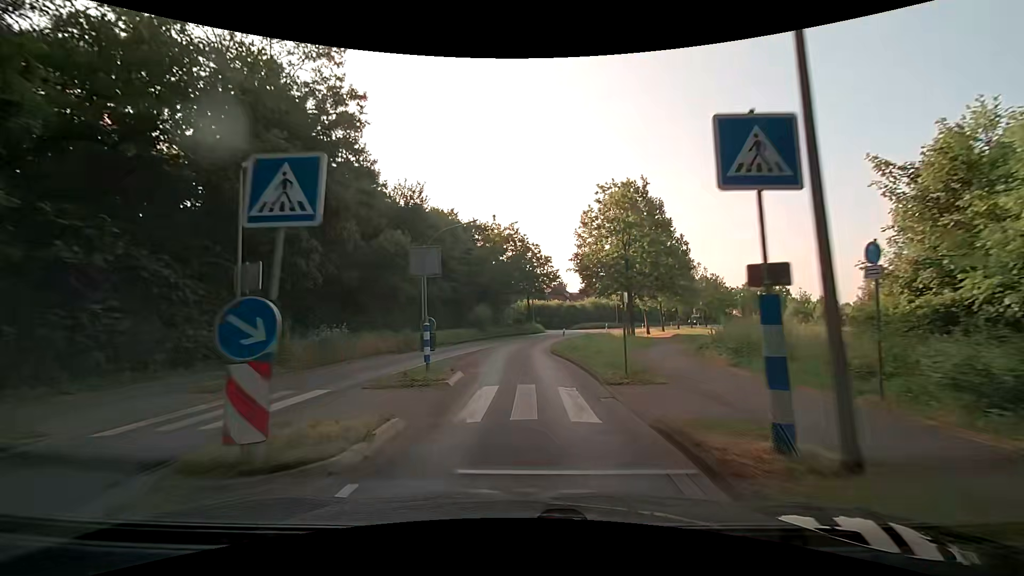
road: secondary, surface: asphalt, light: Day
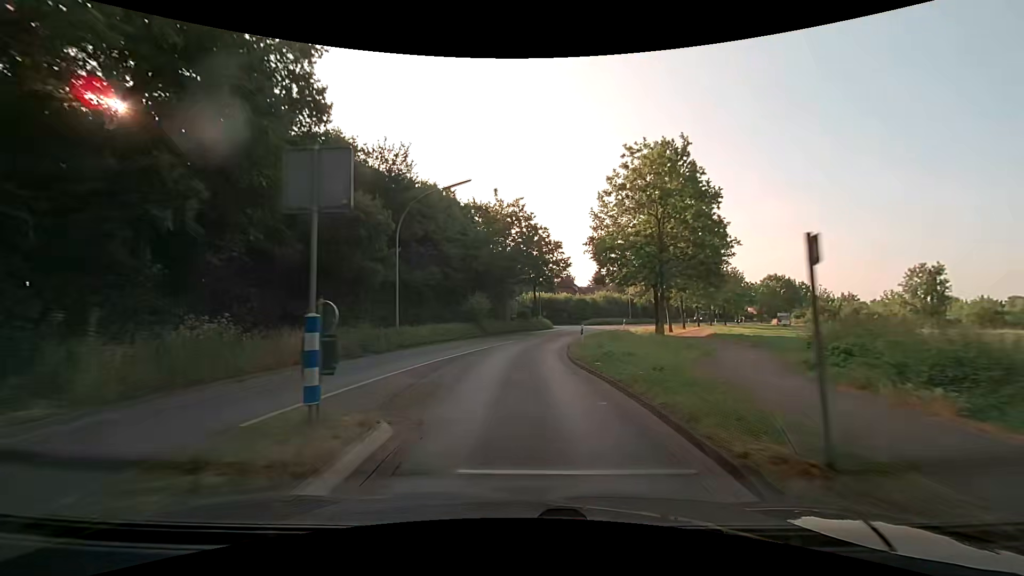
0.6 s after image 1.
(0.0, +7.6) m; -1°
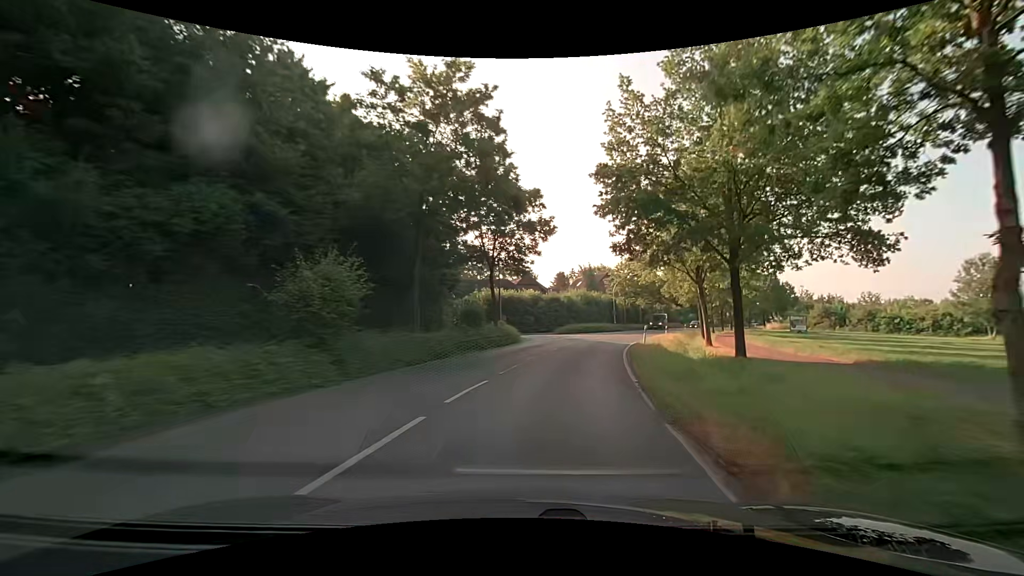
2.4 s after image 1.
(+0.4, +22.8) m; +5°
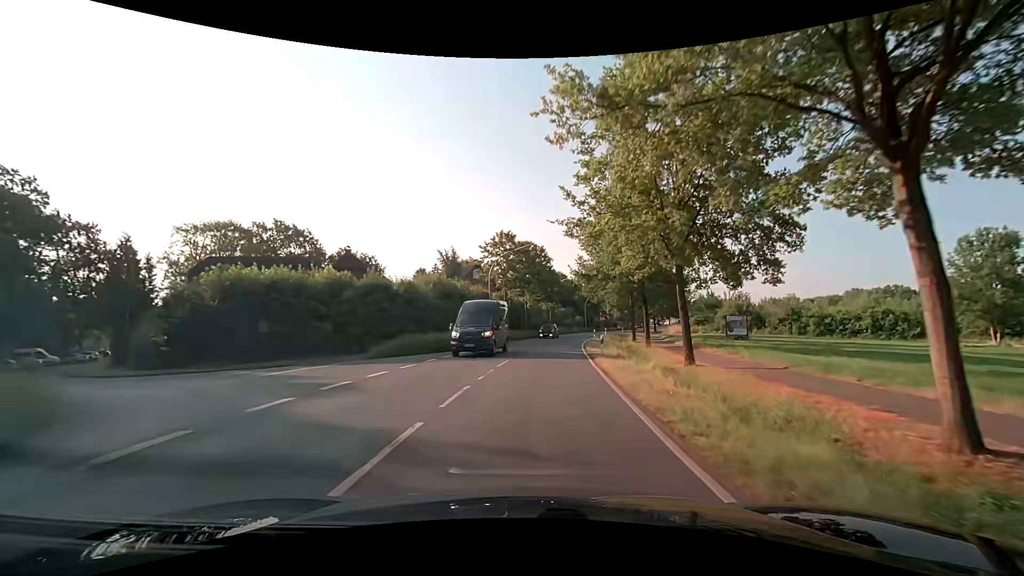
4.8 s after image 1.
(+4.3, +29.9) m; +15°
(0, +10) (+1, +20) (+2, +30) (+3, +40) (+5, +50) (+6, +60) (+8, +69) (+11, +79) (+13, +89) (+16, +98) m
